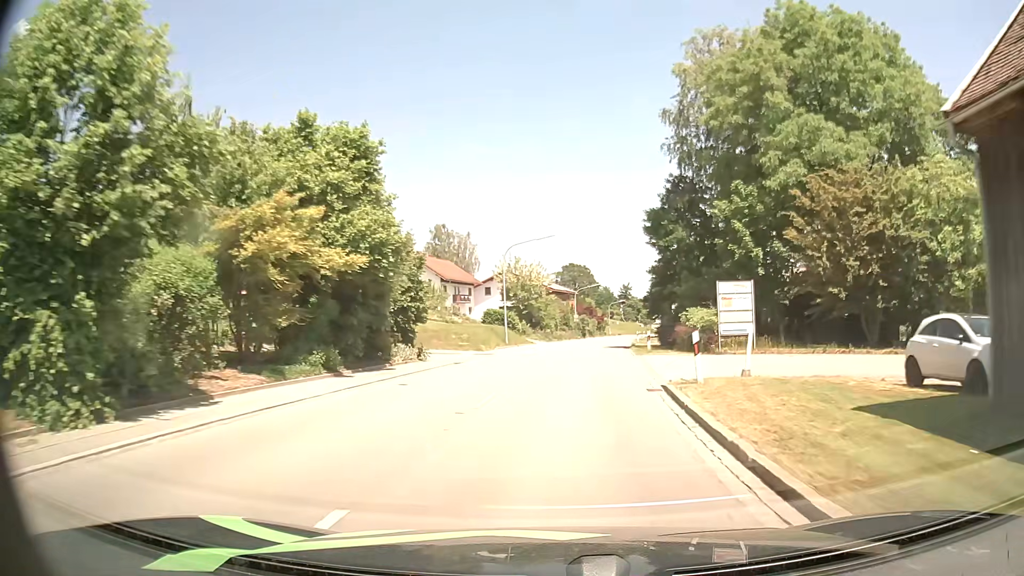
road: secondary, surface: asphalt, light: Day
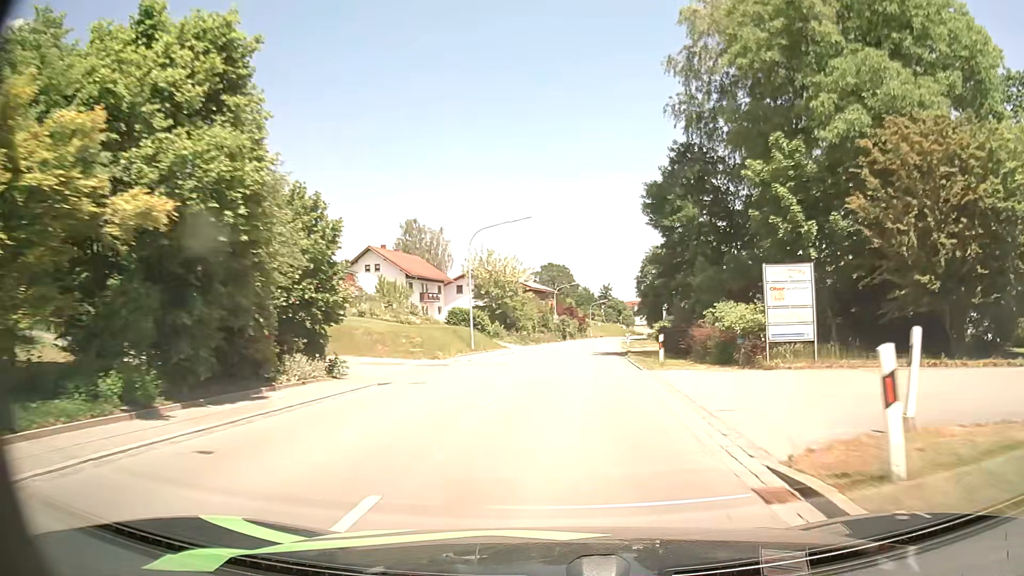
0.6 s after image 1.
(+0.1, +8.5) m; +2°
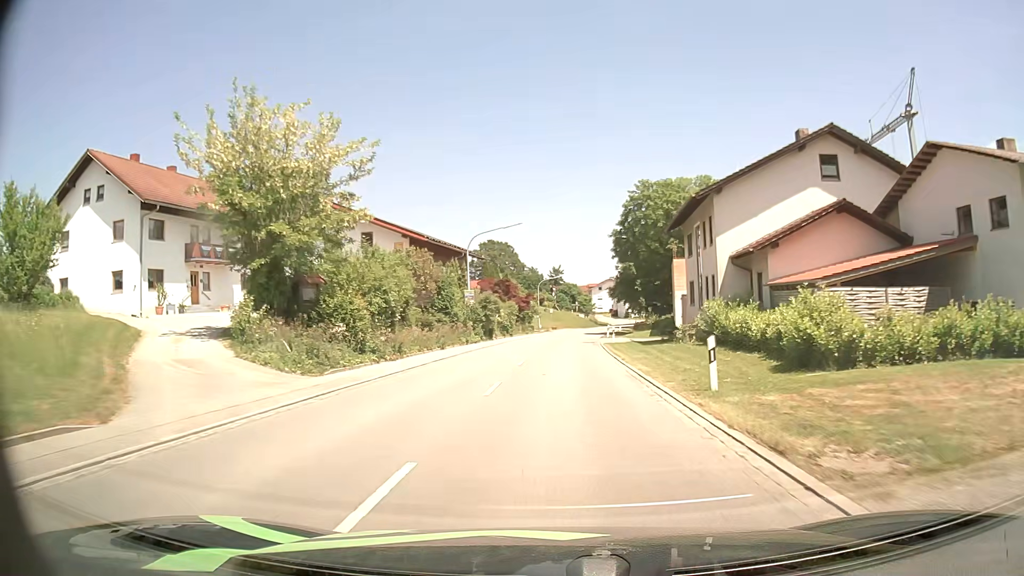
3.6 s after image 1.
(+2.3, +43.5) m; +4°
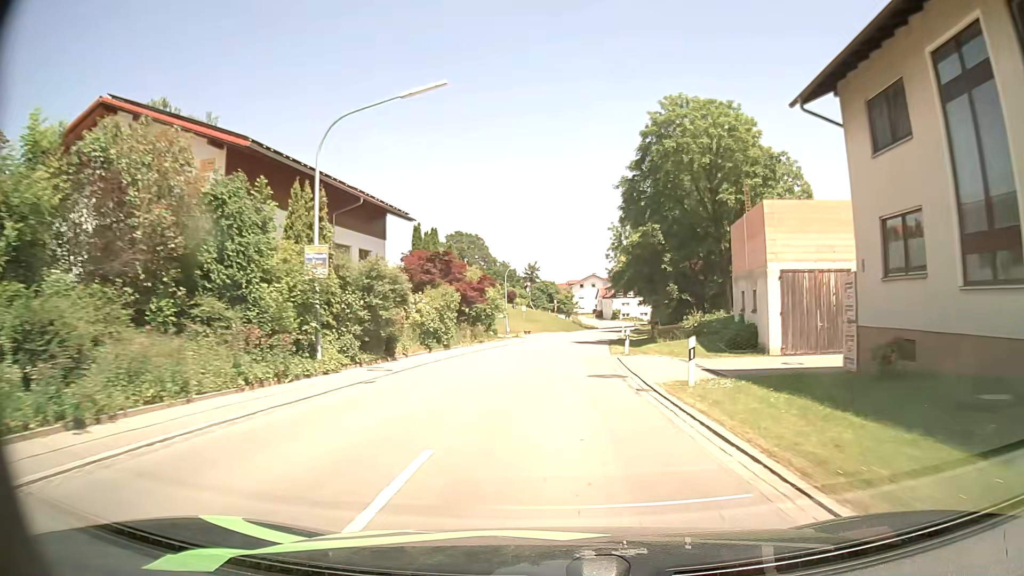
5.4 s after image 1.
(+0.4, +26.3) m; +2°
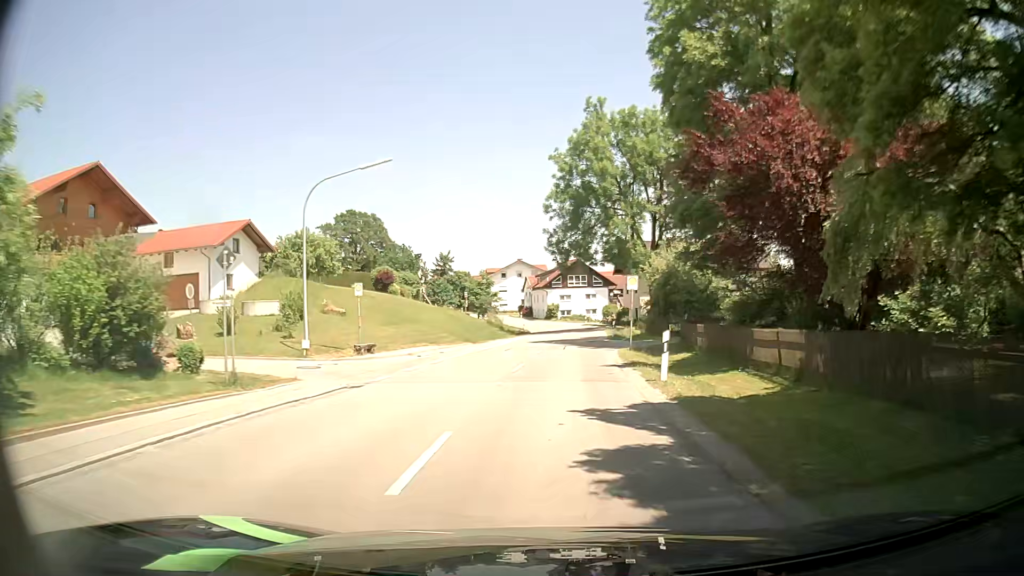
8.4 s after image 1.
(+2.3, +43.5) m; +7°
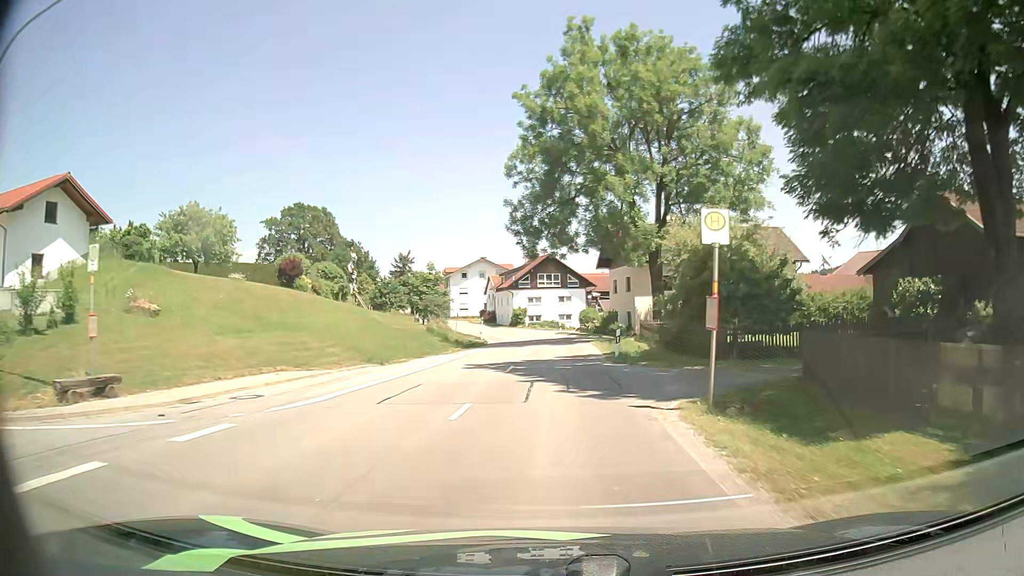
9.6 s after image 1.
(+0.5, +17.3) m; +3°
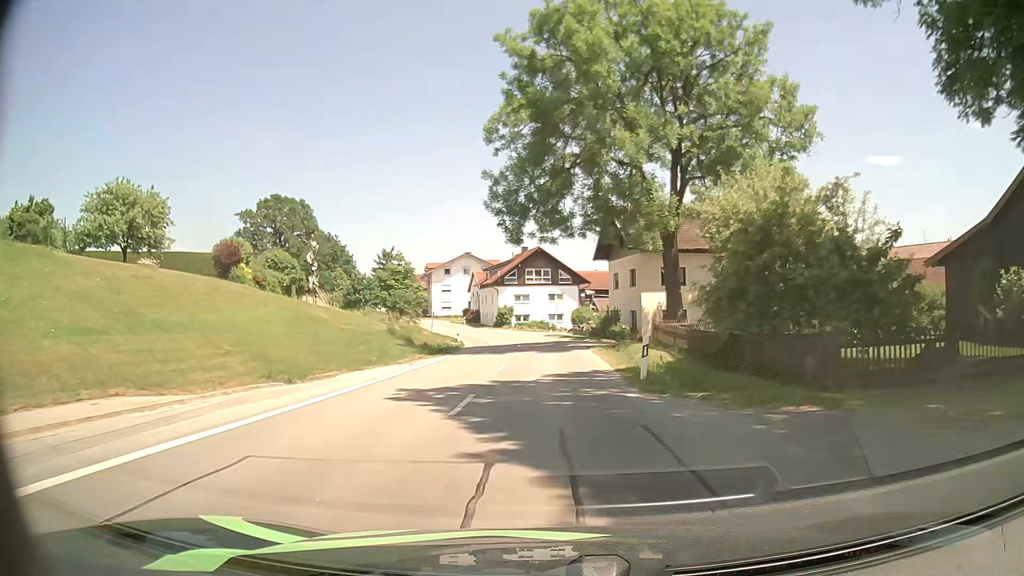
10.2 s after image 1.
(+0.1, +8.6) m; +1°
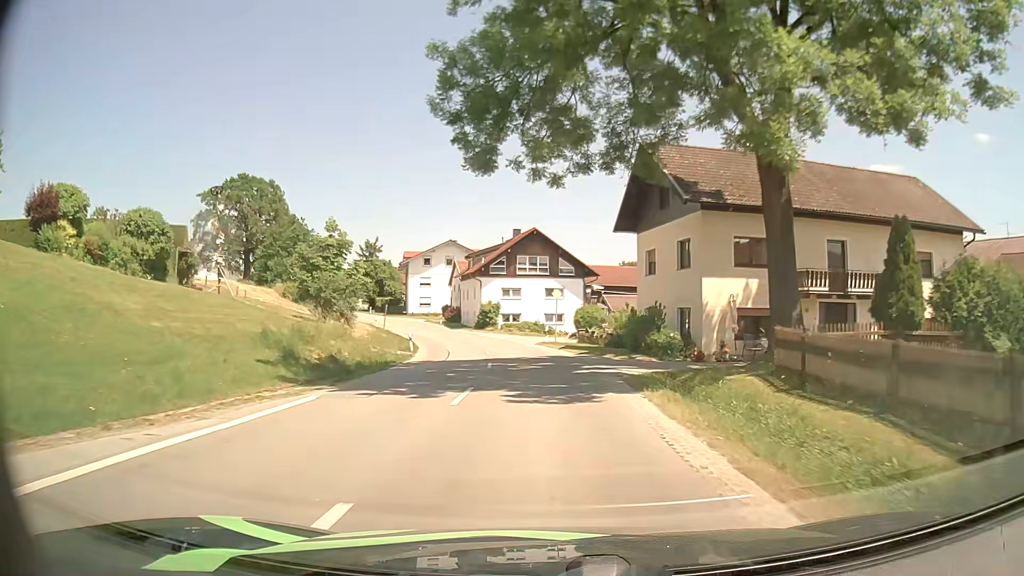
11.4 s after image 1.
(+0.2, +16.8) m; 0°
(0, +10) (0, +20) (-1, +30) (-3, +40) (-5, +50) (-8, +59) (-12, +68) (-16, +78) (-20, +87) (-25, +96) m
